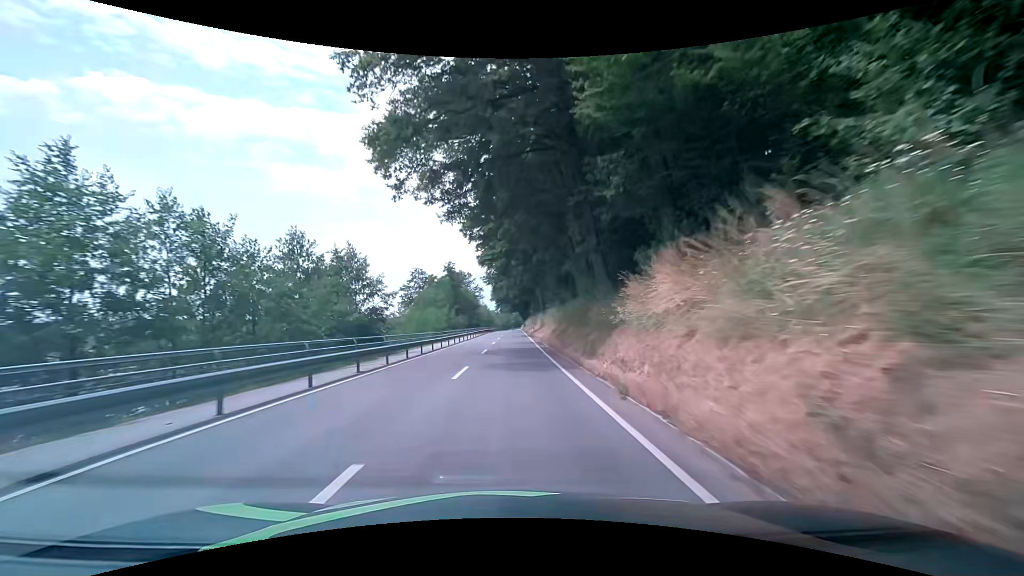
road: secondary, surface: asphalt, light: Day
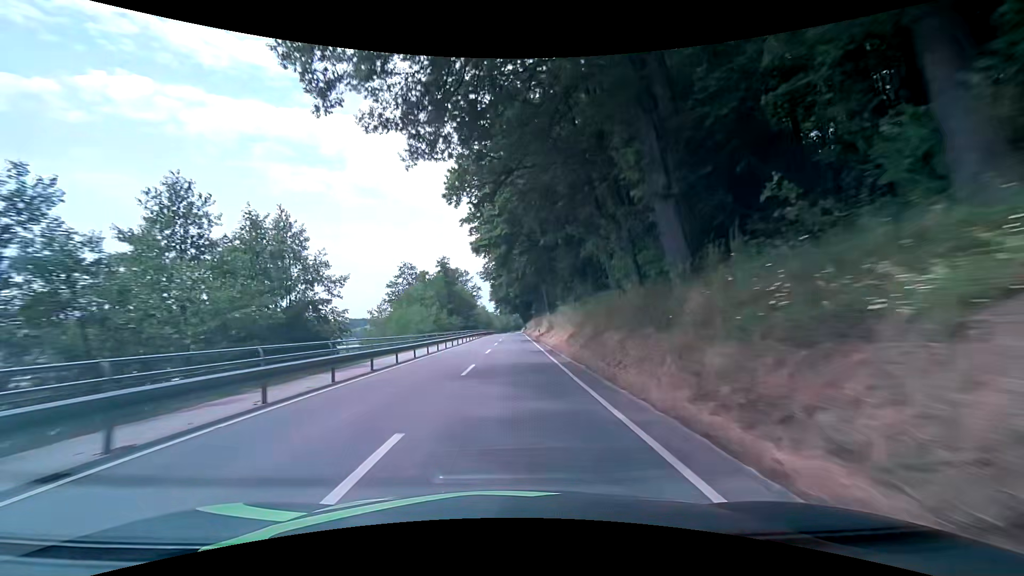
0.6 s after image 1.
(0.0, +10.6) m; 0°
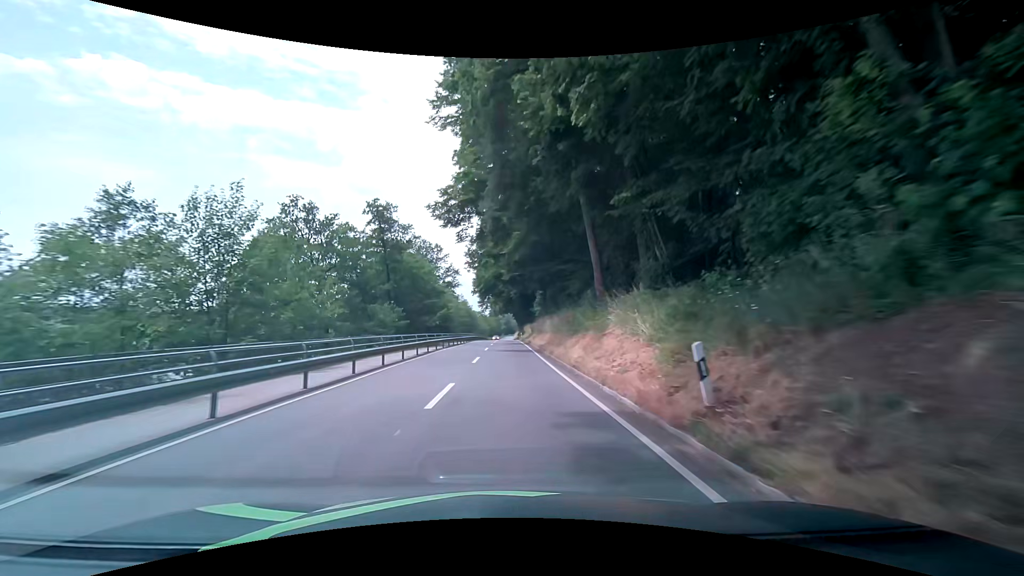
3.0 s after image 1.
(+0.3, +41.7) m; 0°
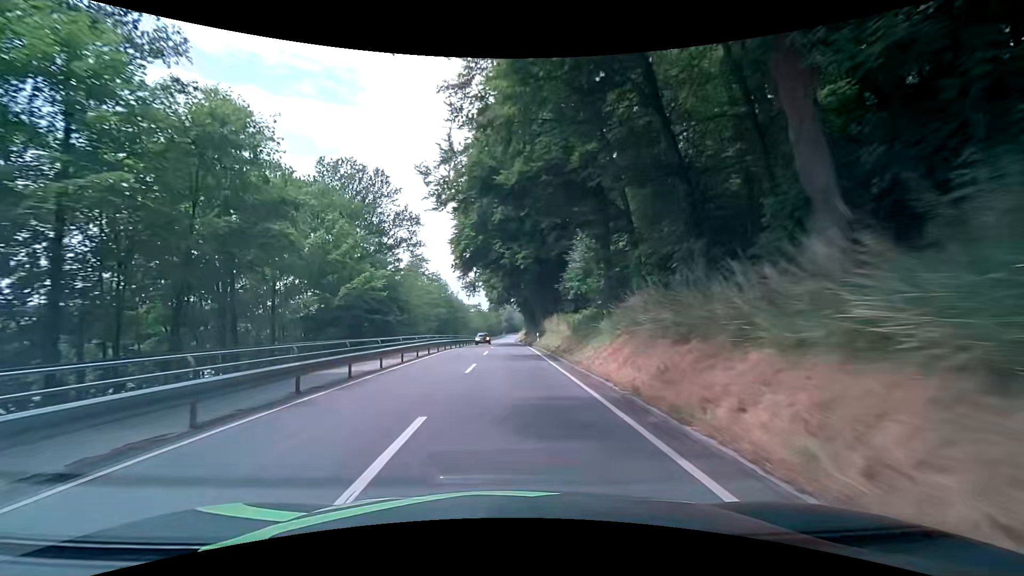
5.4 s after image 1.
(+0.4, +40.8) m; +1°
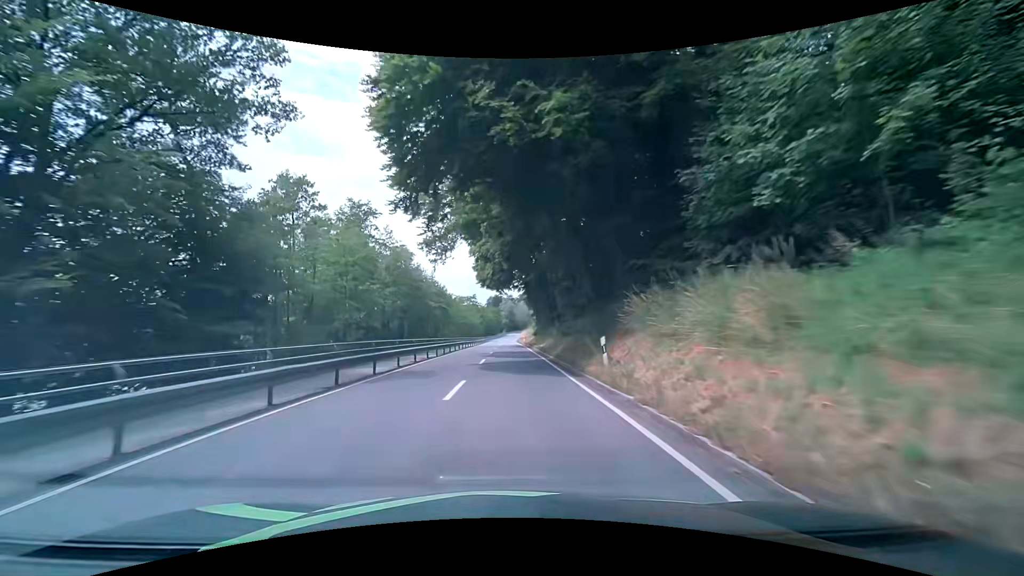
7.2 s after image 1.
(0.0, +29.8) m; 0°
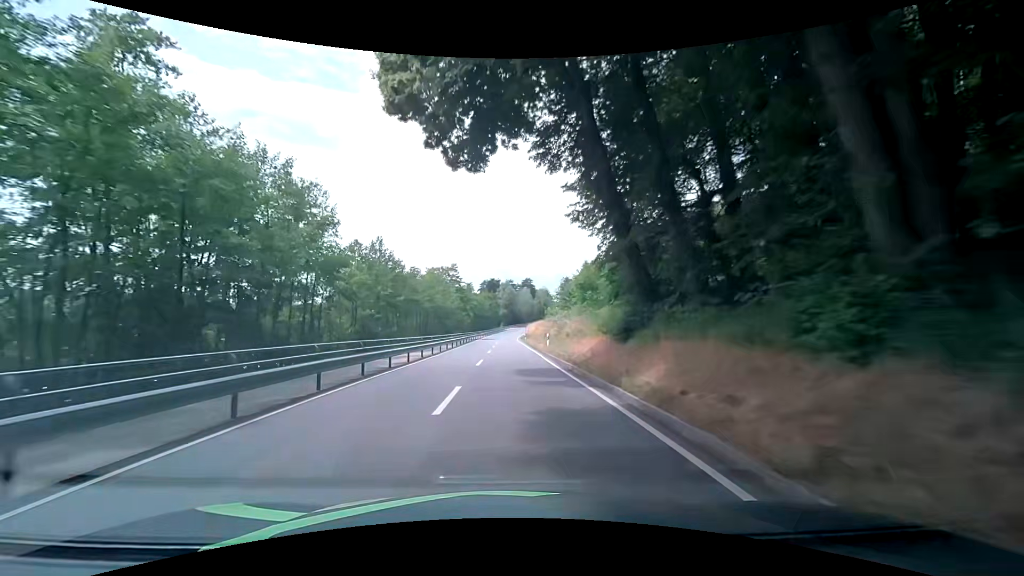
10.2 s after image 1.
(0.0, +49.7) m; 0°
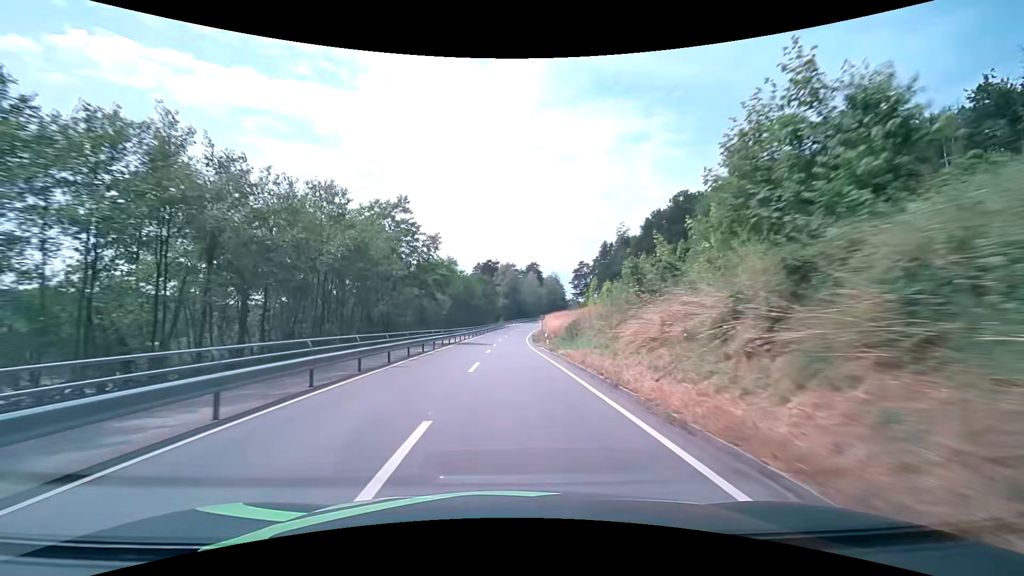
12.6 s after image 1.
(+0.4, +40.8) m; +1°
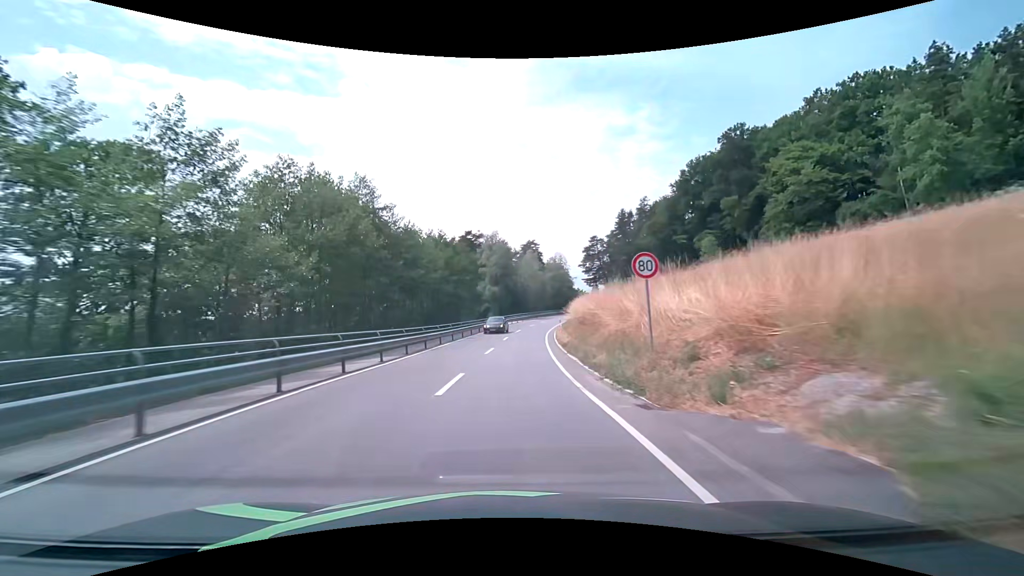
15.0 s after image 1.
(+0.4, +41.6) m; +1°
(0, +10) (0, +20) (+1, +30) (+1, +40) (+2, +50) (+4, +60) (+6, +70) (+8, +79) (+10, +89) (+13, +99) m
